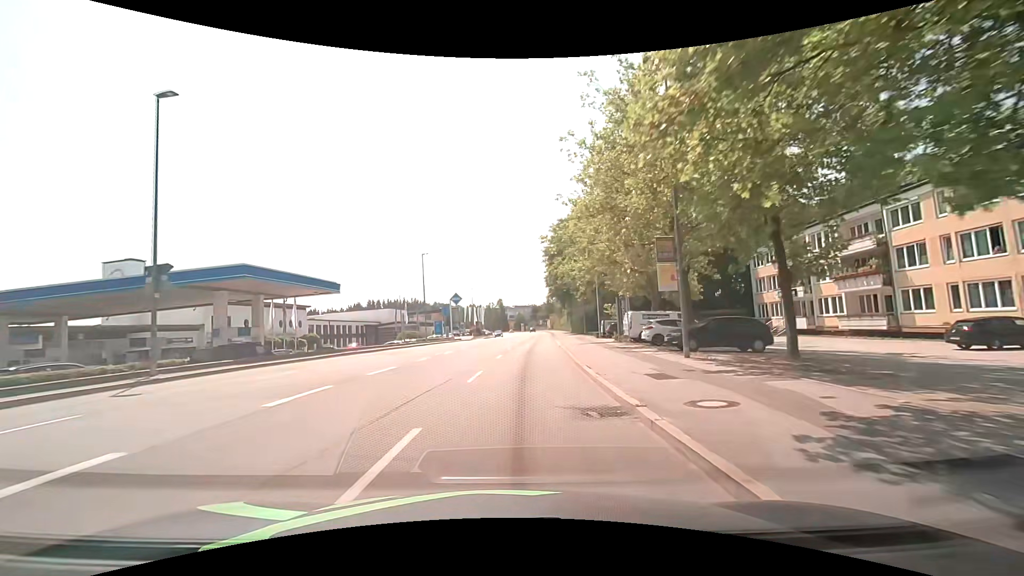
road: tertiary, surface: asphalt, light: Day
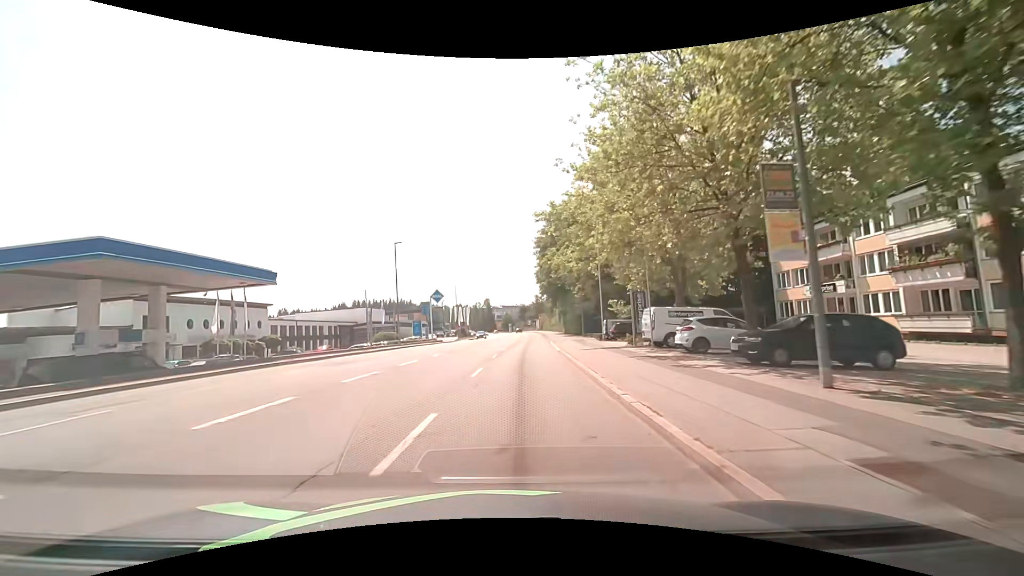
(+0.1, +7.7) m; +1°
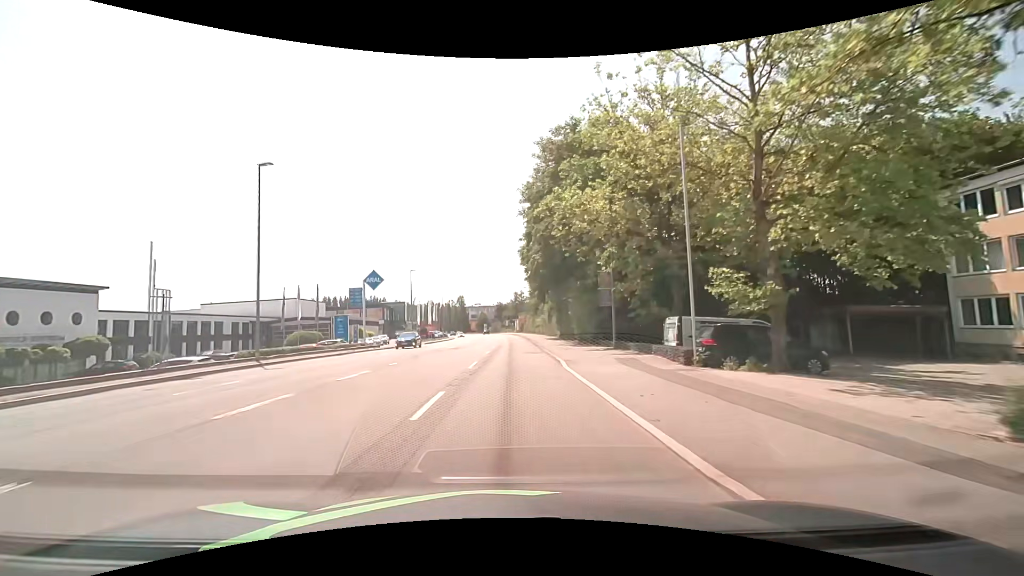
(+0.9, +23.1) m; +3°
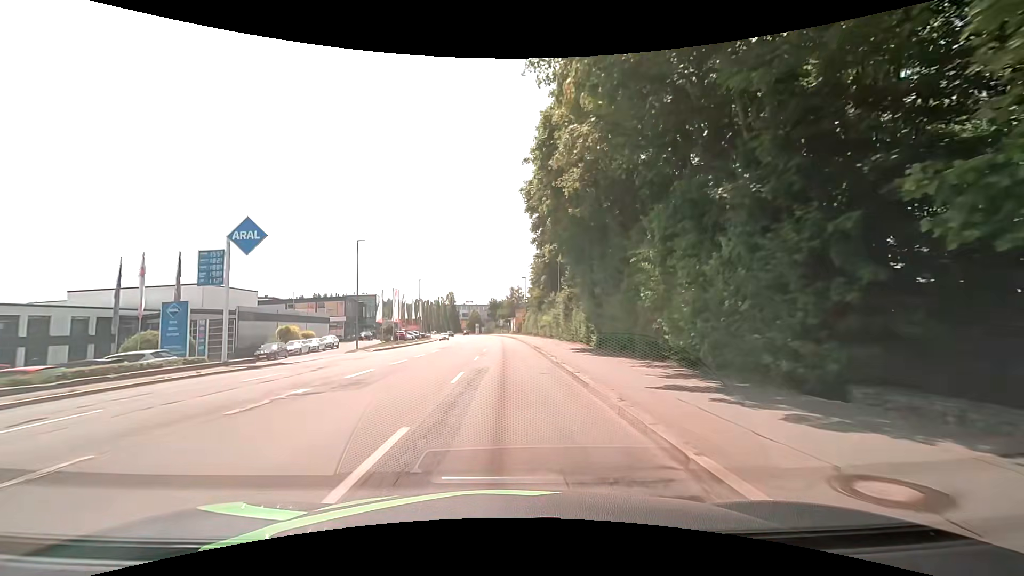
(+0.2, +23.3) m; +1°
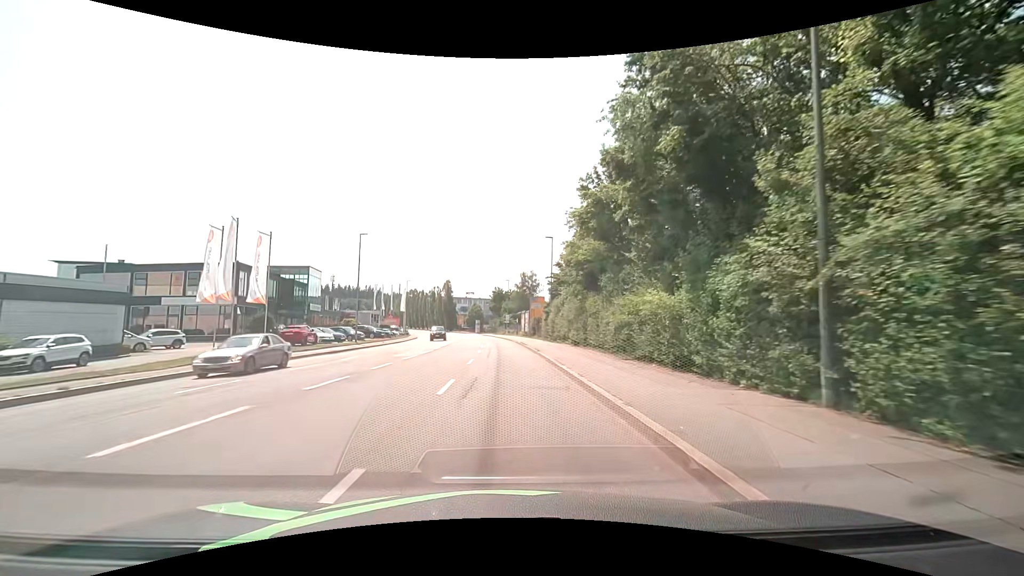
(-0.2, +38.8) m; -1°
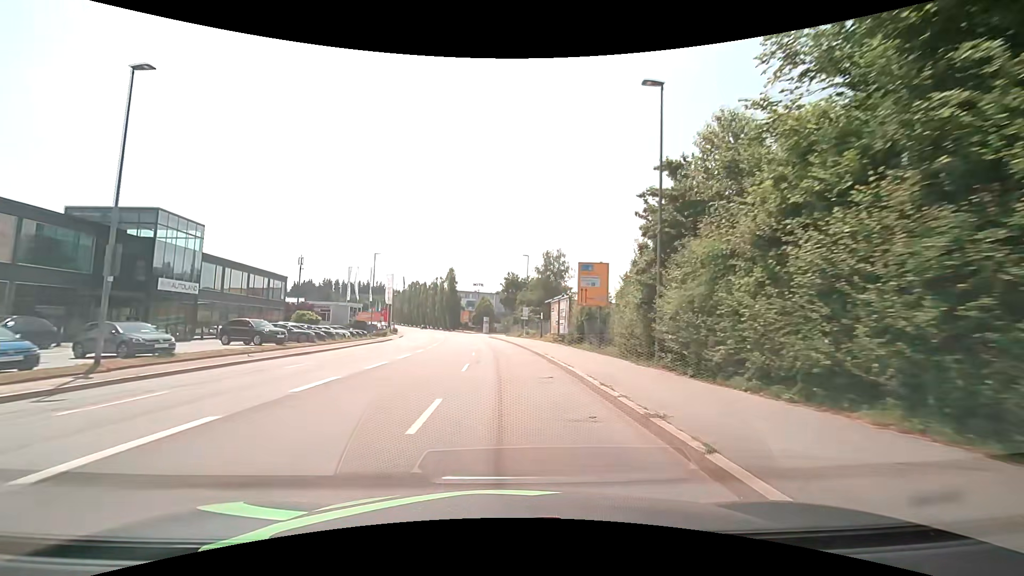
(-0.4, +31.1) m; -1°
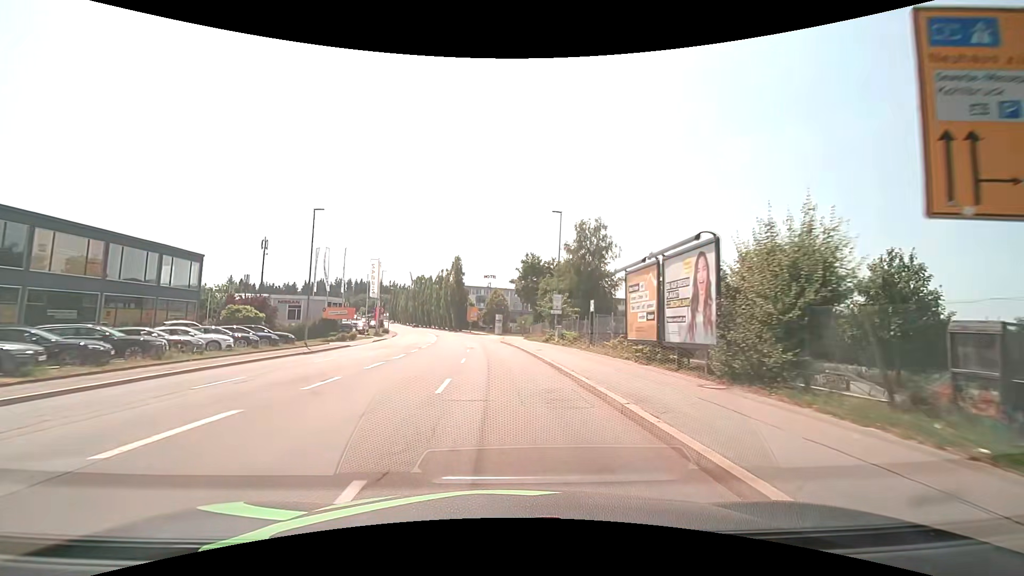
(-0.3, +23.3) m; -2°
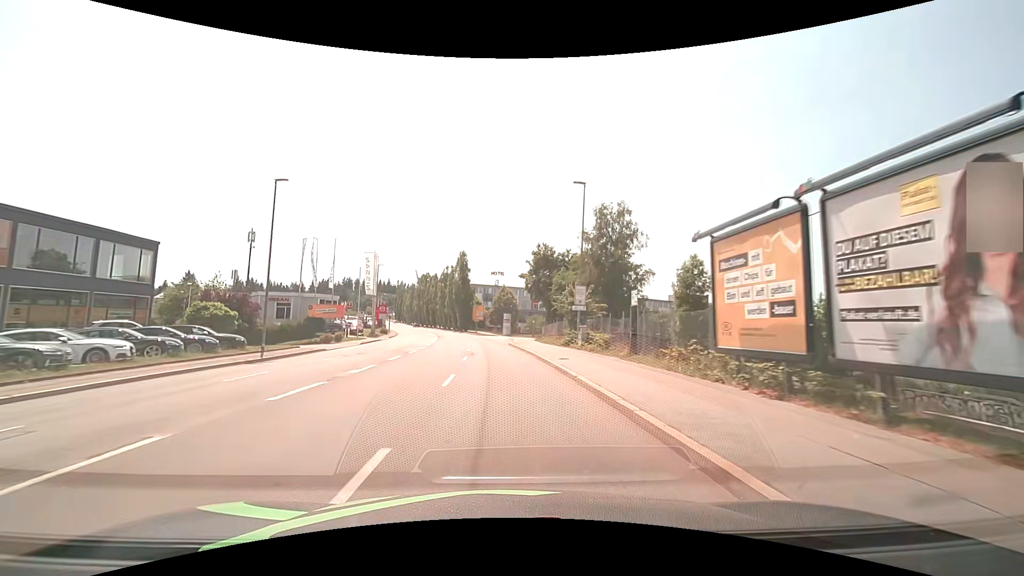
(-0.1, +7.8) m; -1°
(0, +10) (0, +20) (-1, +30) (-2, +40) (-3, +50) (-4, +60) (-5, +70) (-6, +80) (-8, +90) (-10, +99) m
